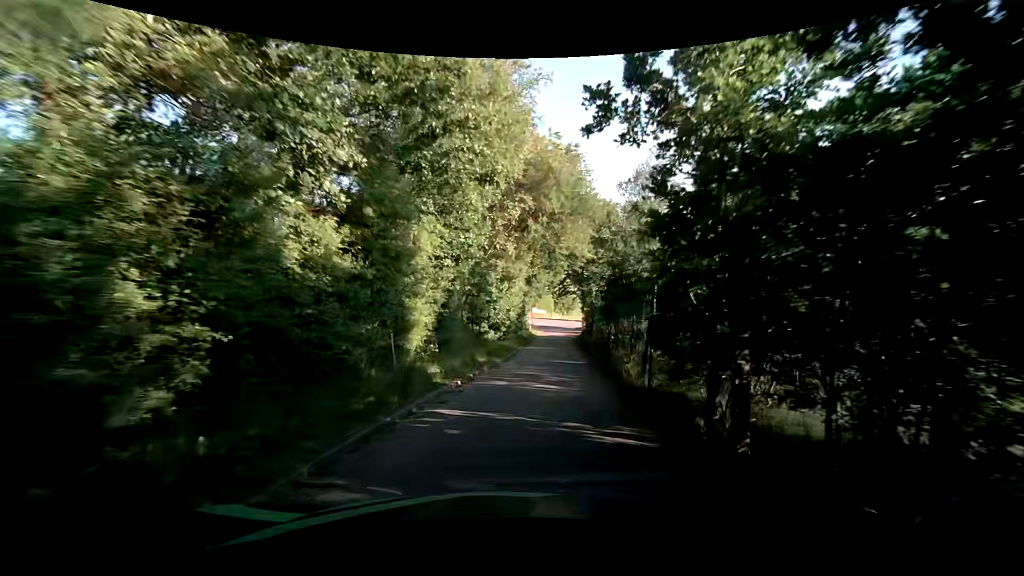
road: unclassified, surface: asphalt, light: Day
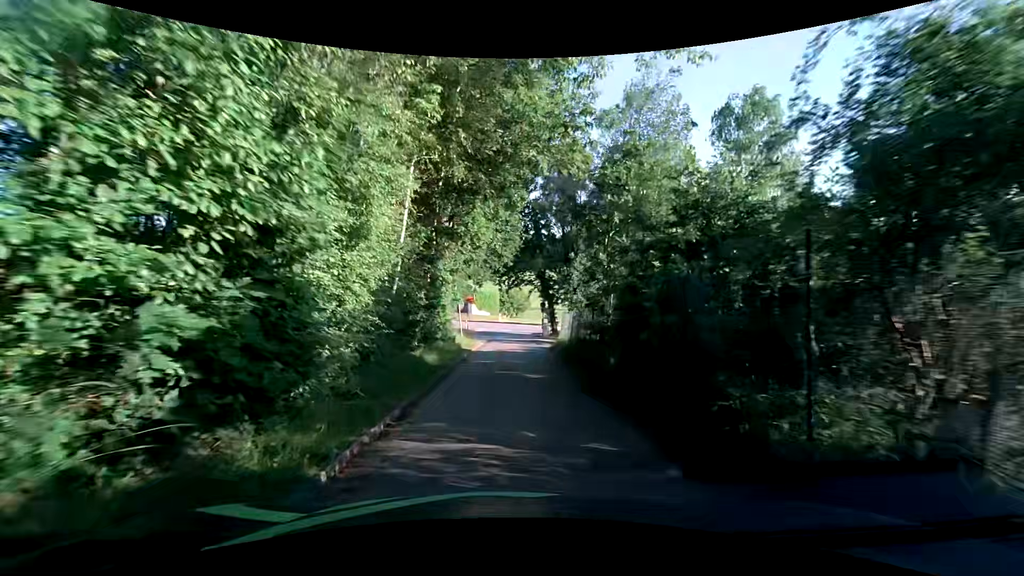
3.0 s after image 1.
(+1.2, +22.3) m; +7°
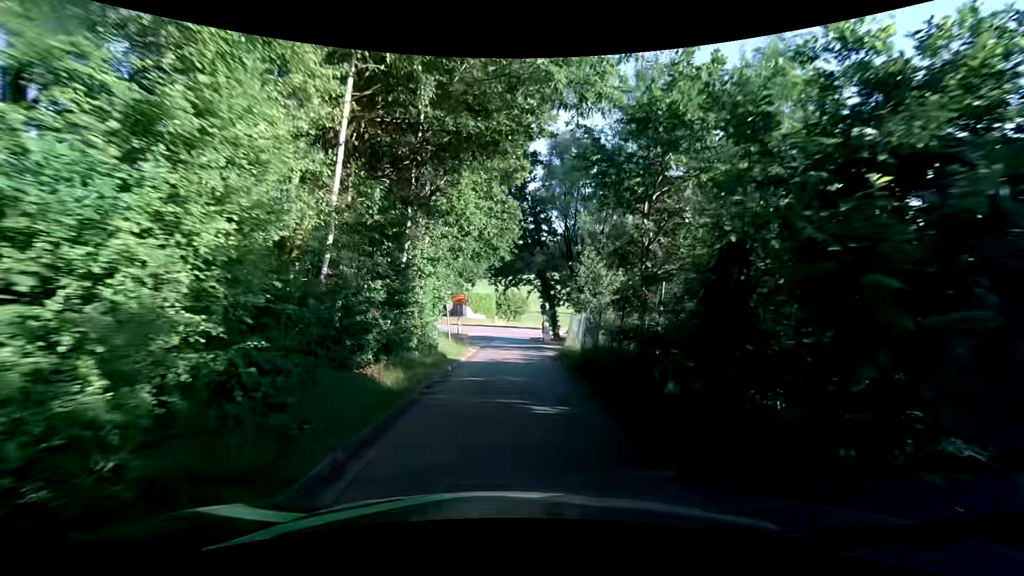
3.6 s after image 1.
(-0.1, +4.4) m; -1°
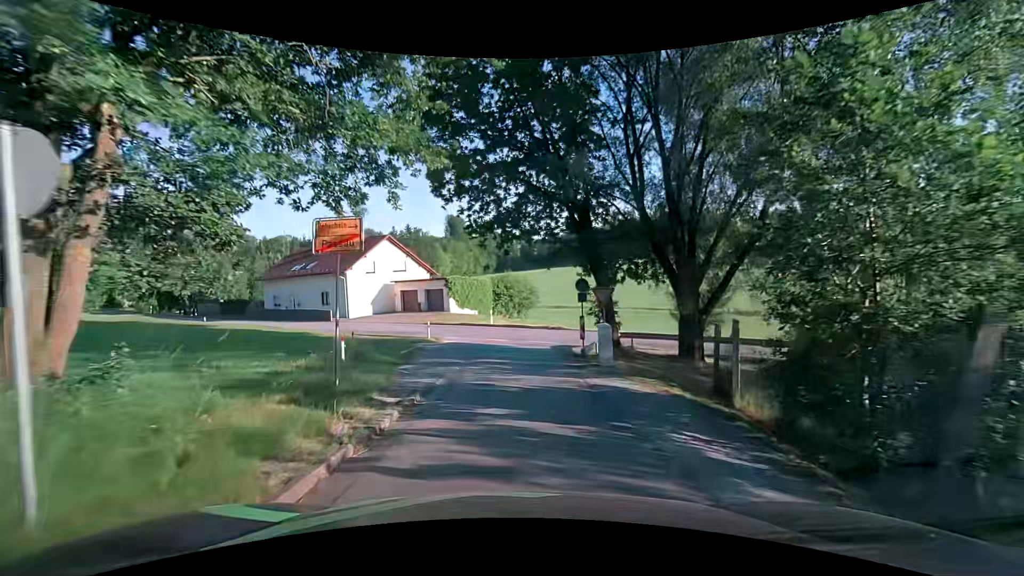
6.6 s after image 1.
(+0.1, +22.2) m; 0°
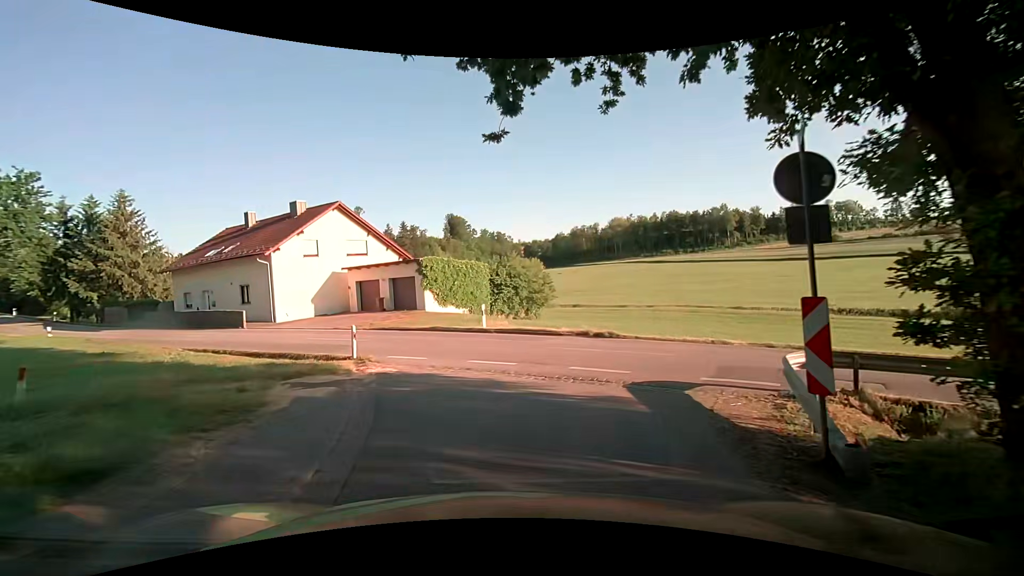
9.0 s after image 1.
(0.0, +15.6) m; 0°
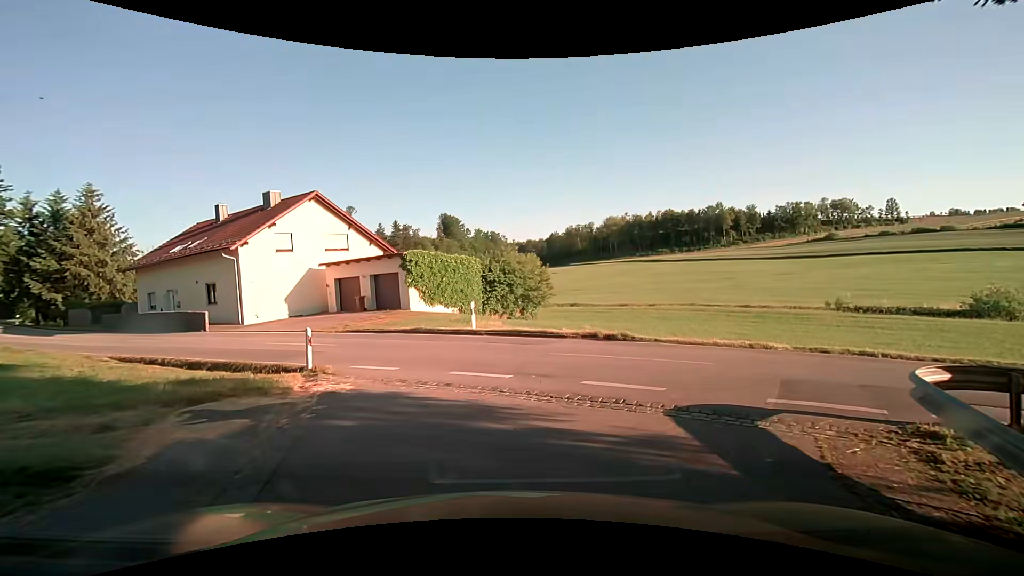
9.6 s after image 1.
(0.0, +2.9) m; 0°
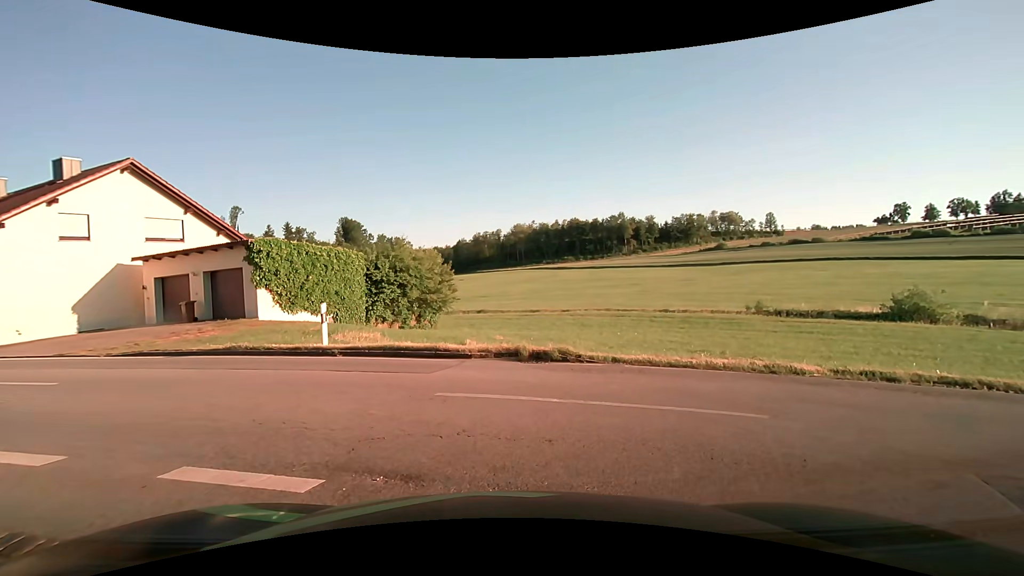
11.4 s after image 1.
(+0.4, +5.8) m; +9°
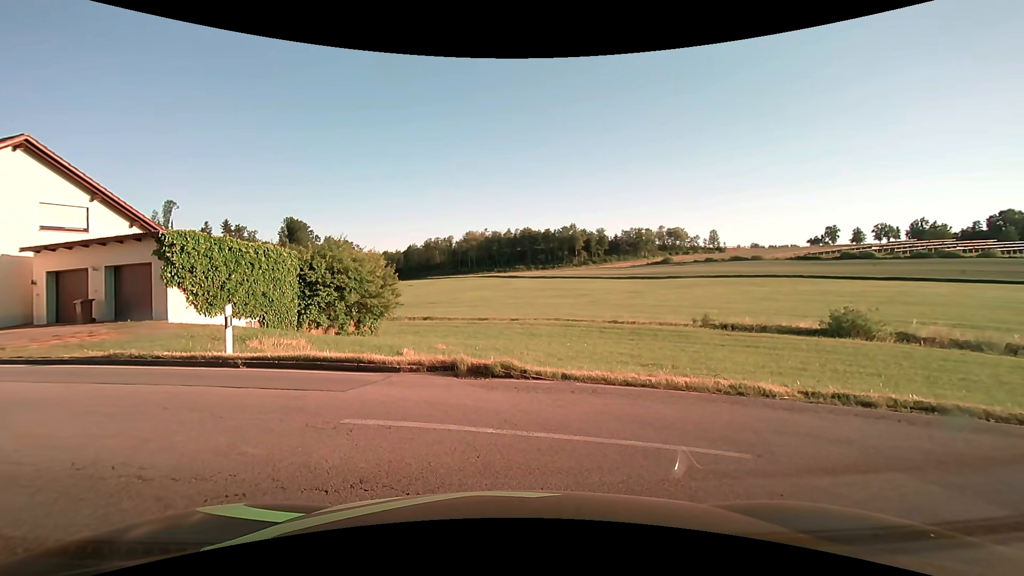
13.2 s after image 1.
(0.0, +1.2) m; +3°
